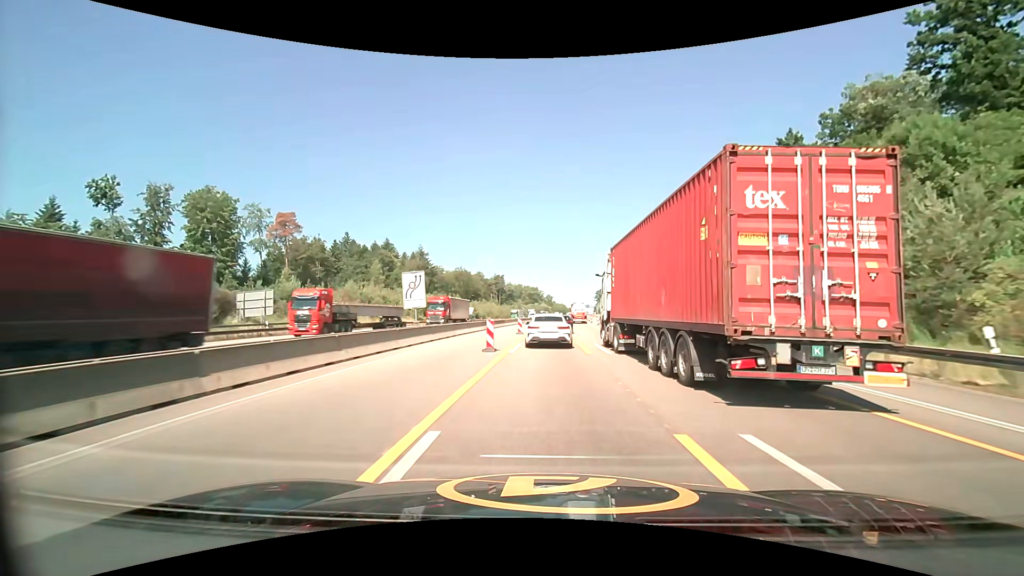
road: motorway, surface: asphalt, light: Day
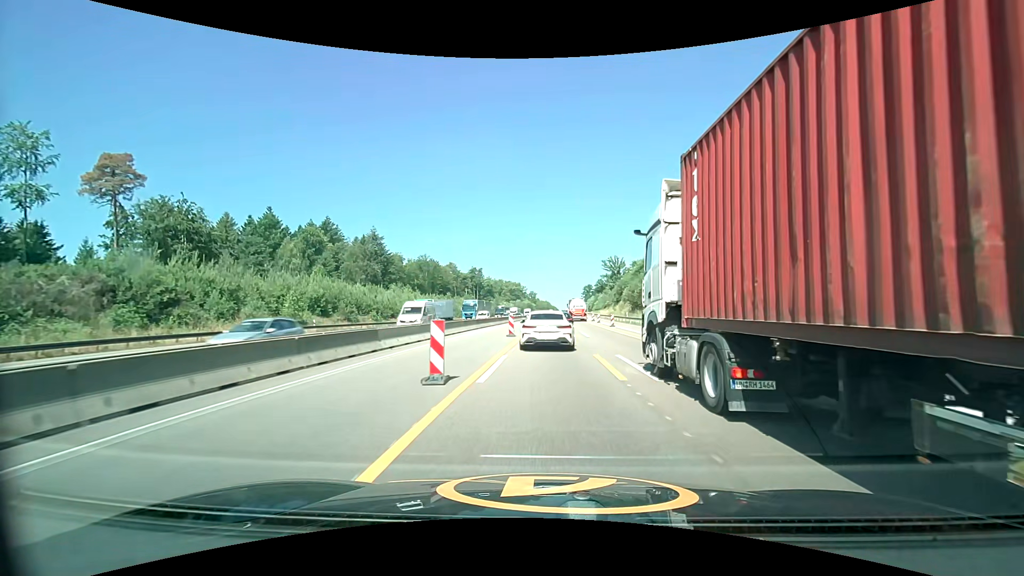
(+0.8, +44.4) m; +2°
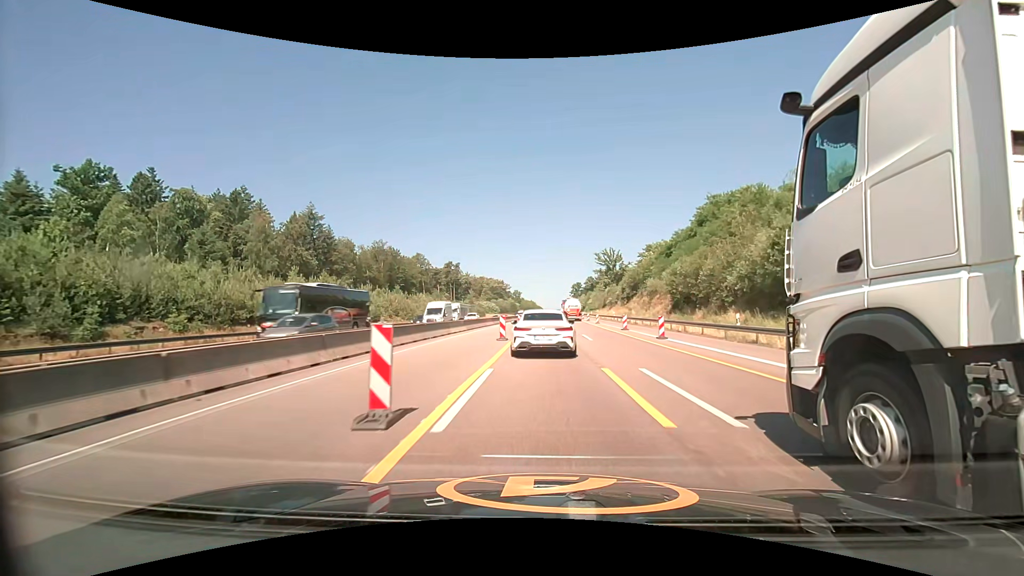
(+0.5, +40.0) m; +2°
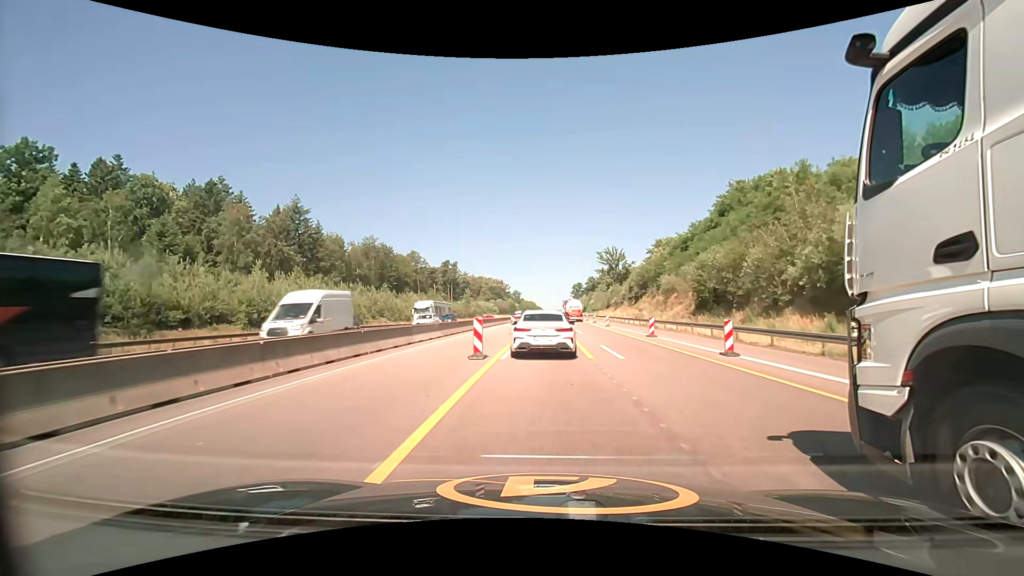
(0.0, +9.2) m; 0°
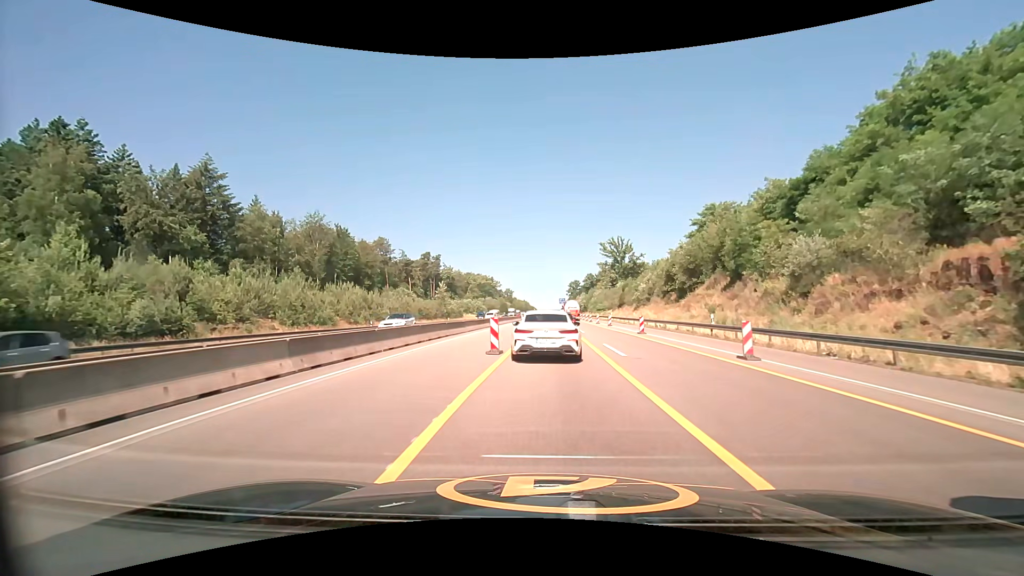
(0.0, +35.1) m; +1°
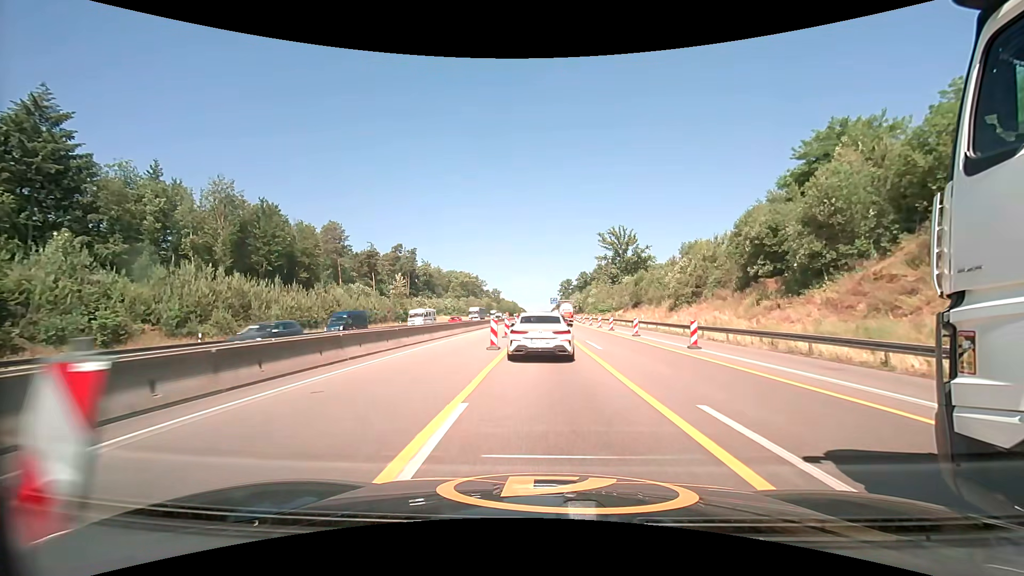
(+0.3, +32.3) m; +2°
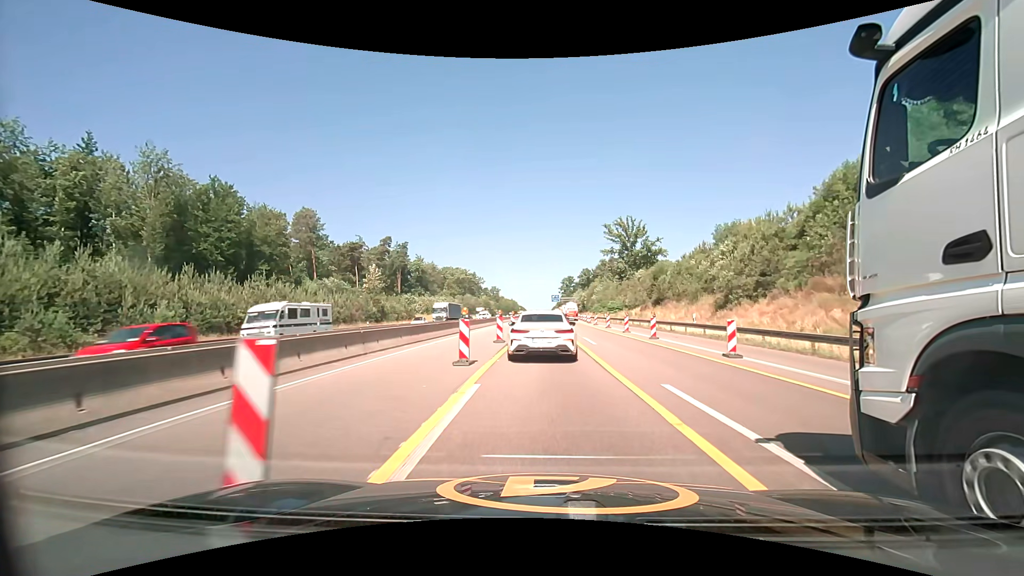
(-0.2, +16.2) m; 0°
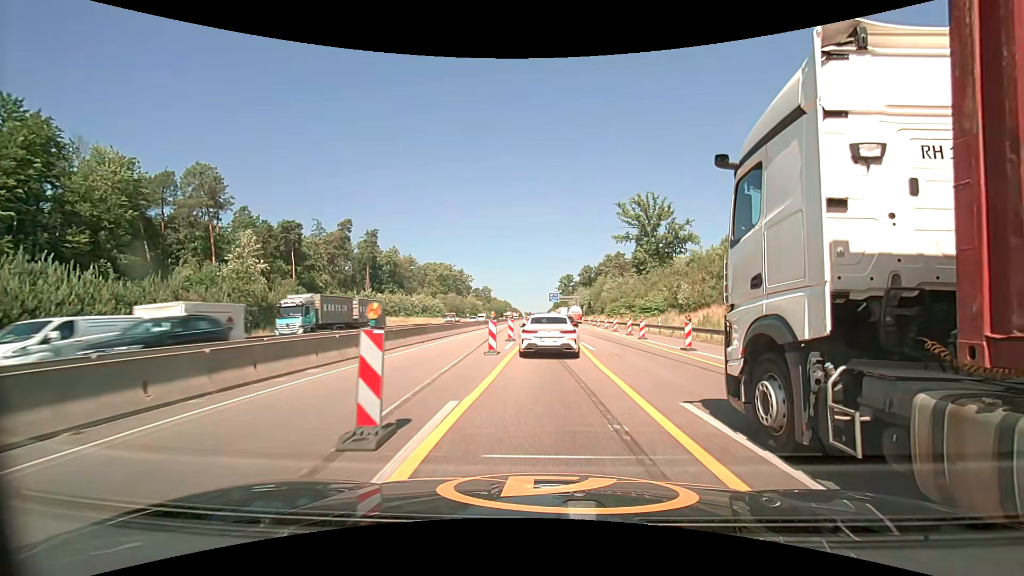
(-0.1, +37.9) m; +1°
